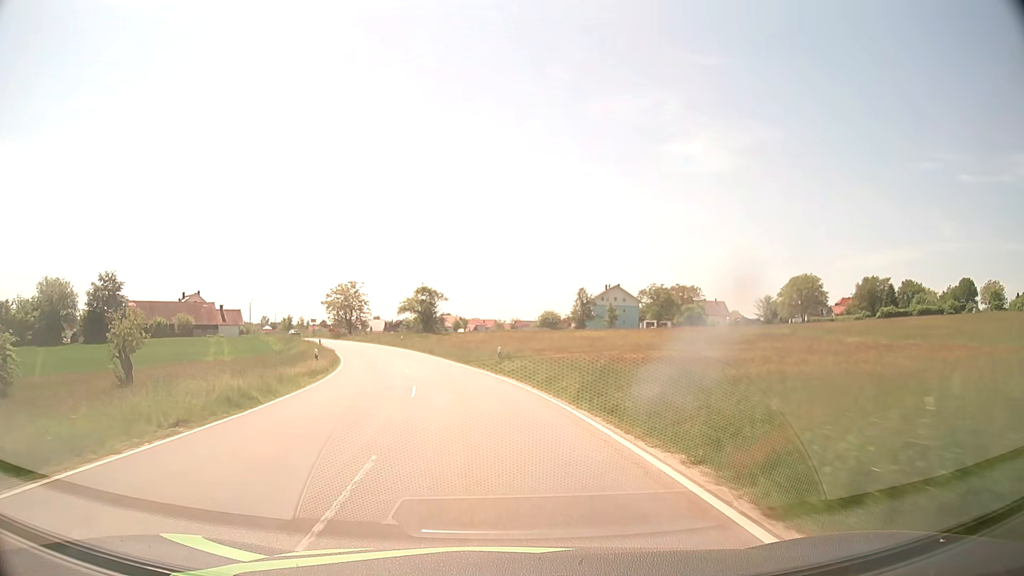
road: tertiary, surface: asphalt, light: Day
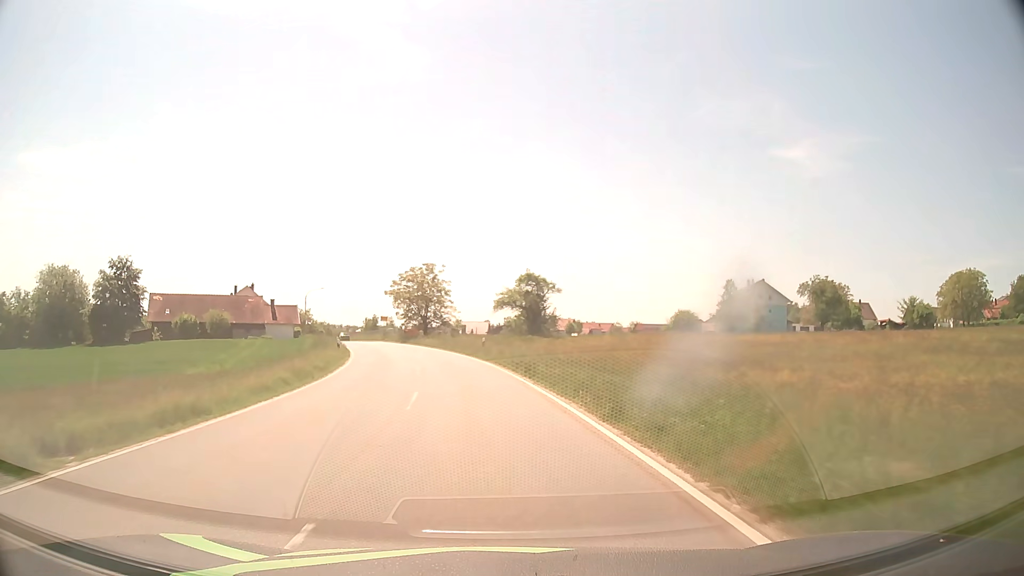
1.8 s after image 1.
(-2.4, +27.2) m; -9°
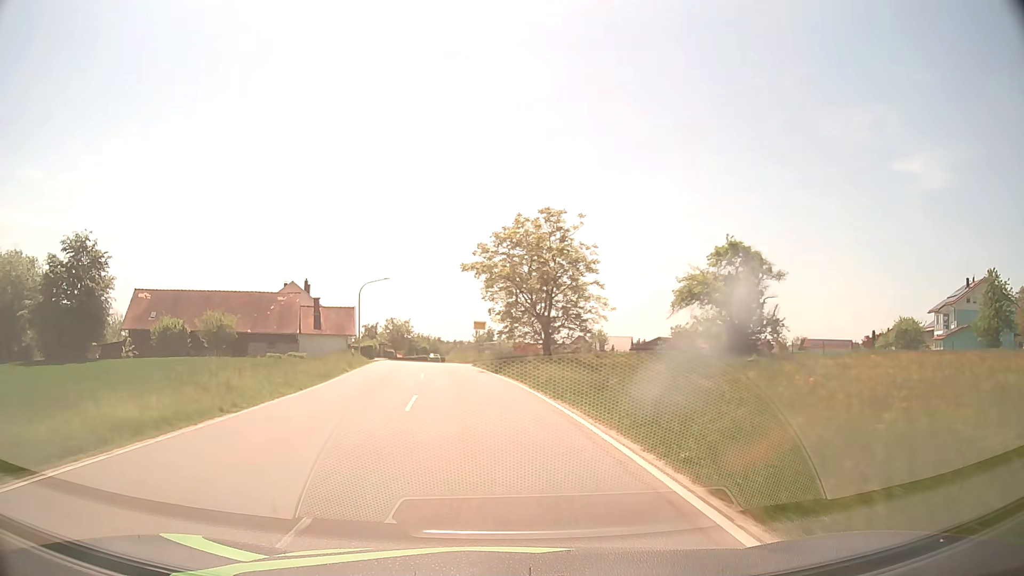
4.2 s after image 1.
(-3.5, +36.0) m; -11°
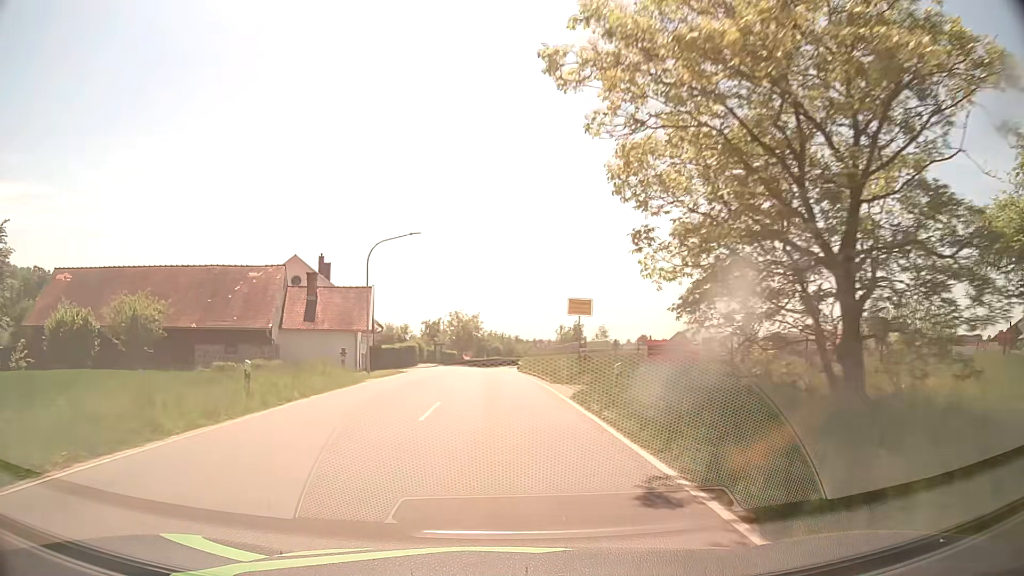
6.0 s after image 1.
(-1.7, +25.4) m; -7°
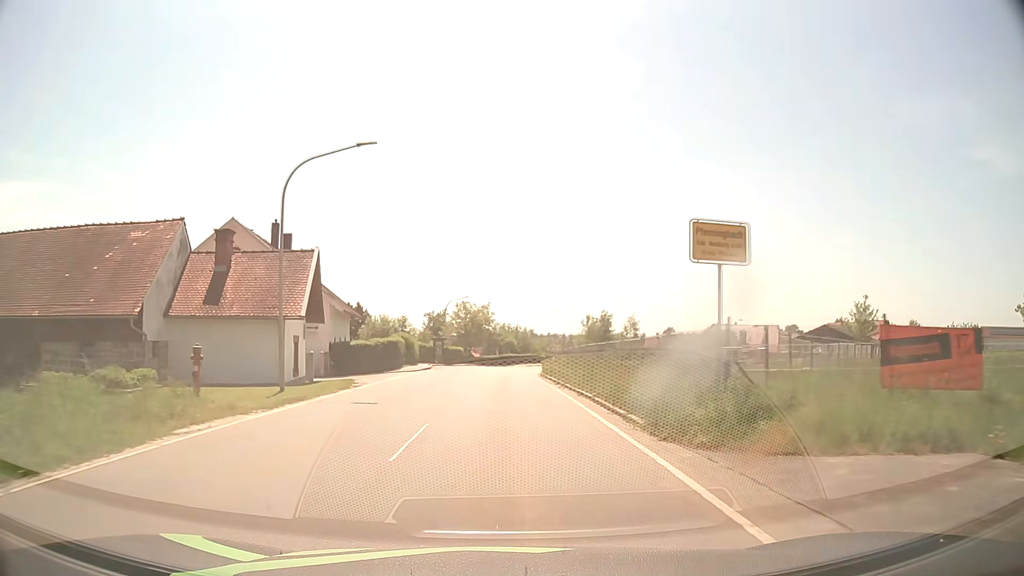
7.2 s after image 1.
(-0.2, +16.1) m; -1°
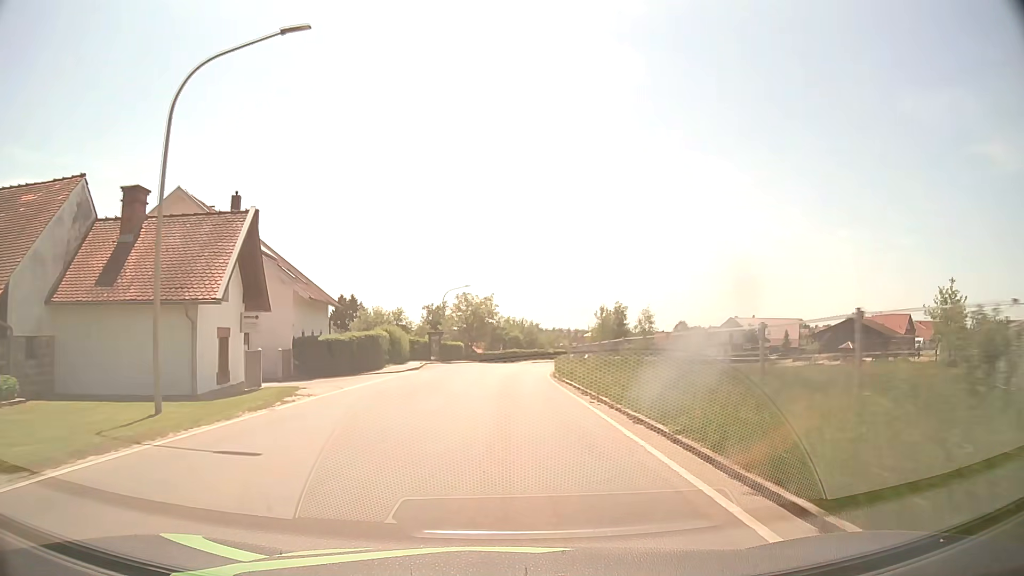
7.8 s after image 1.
(0.0, +7.9) m; 0°
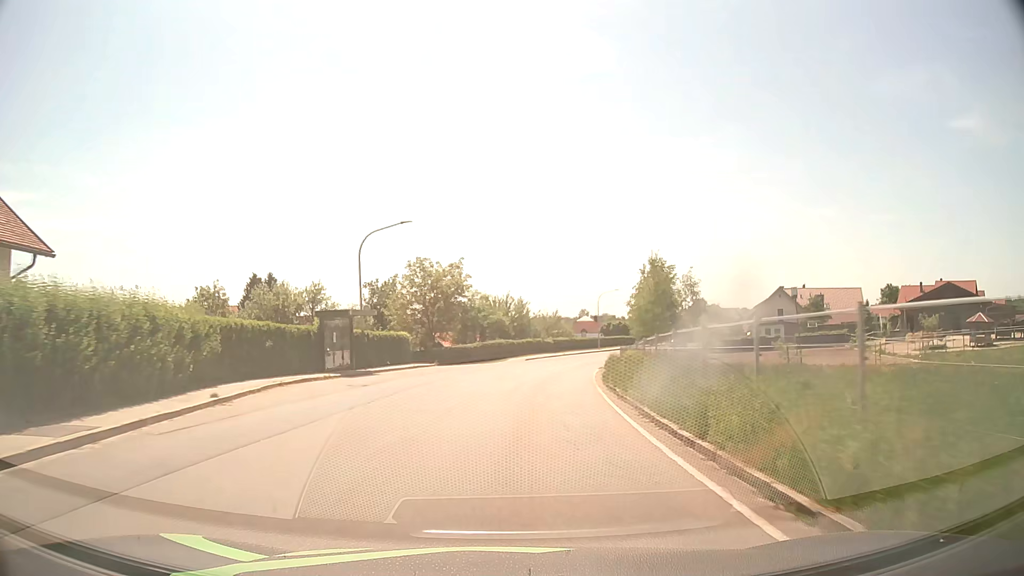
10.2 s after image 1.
(+0.2, +31.5) m; +2°
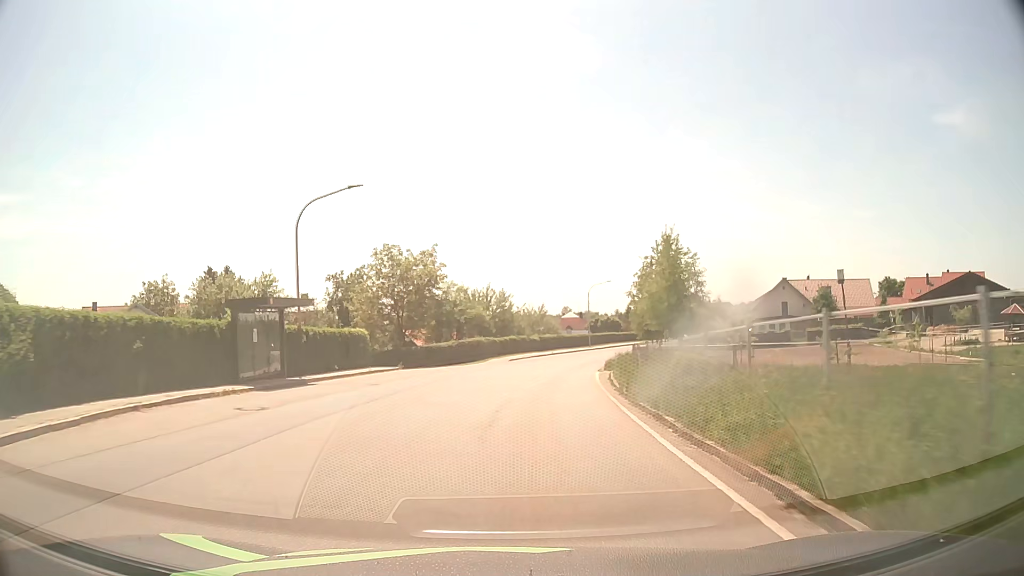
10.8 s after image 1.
(+0.1, +7.8) m; +1°
(0, +10) (+1, +20) (+2, +30) (+4, +40) (+6, +49) (+9, +59) (+13, +68) (+17, +77) (+22, +86) (+27, +95) m
